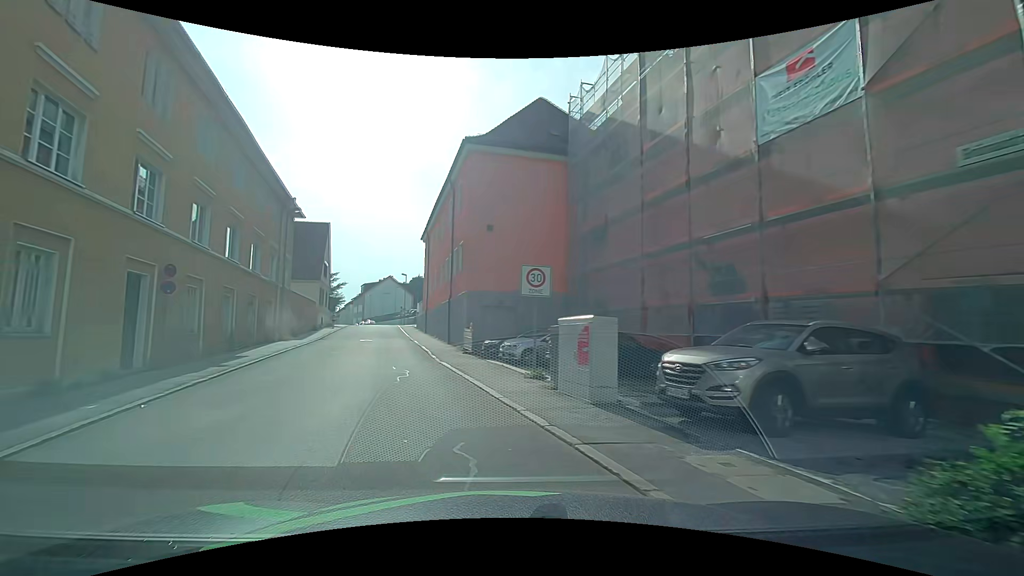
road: residential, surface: asphalt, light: Day
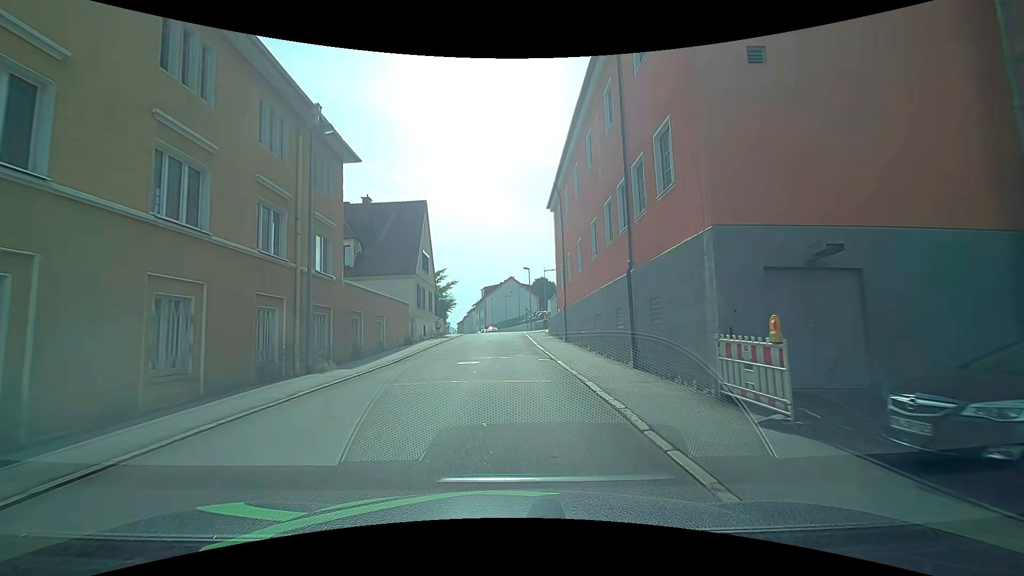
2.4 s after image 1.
(-3.1, +16.6) m; -14°
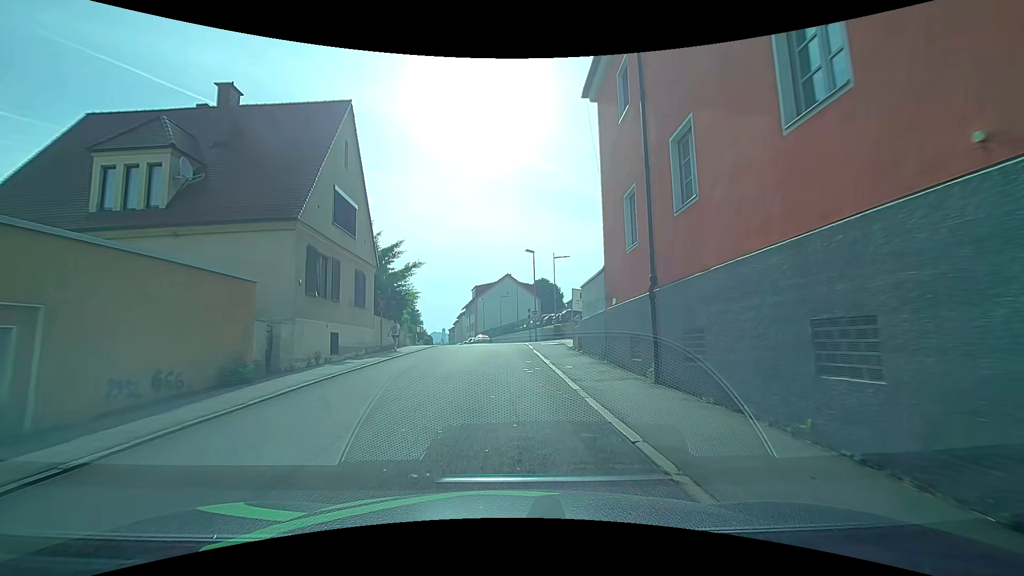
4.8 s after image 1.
(+0.1, +19.3) m; 0°
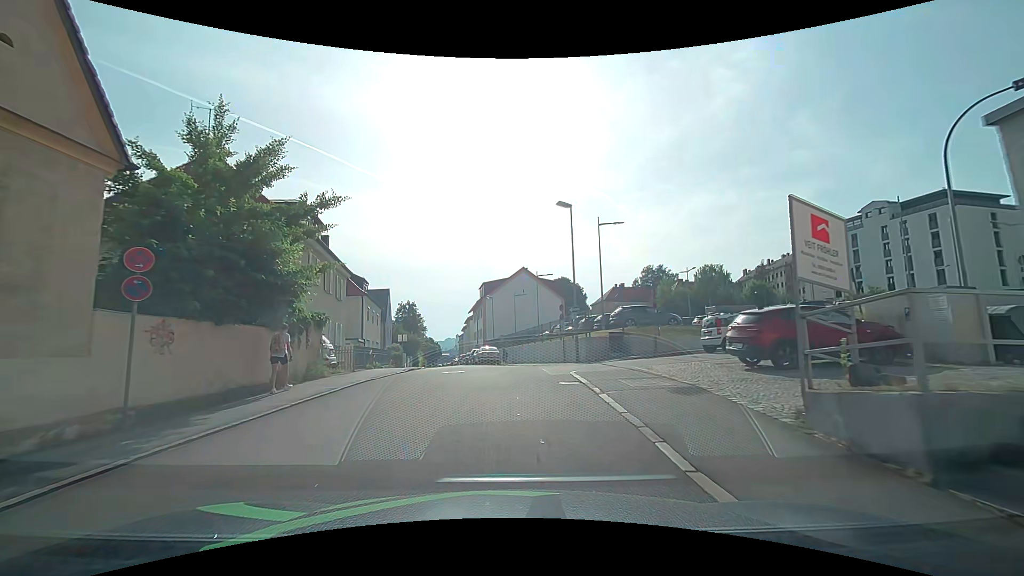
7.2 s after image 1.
(-0.1, +18.3) m; -1°
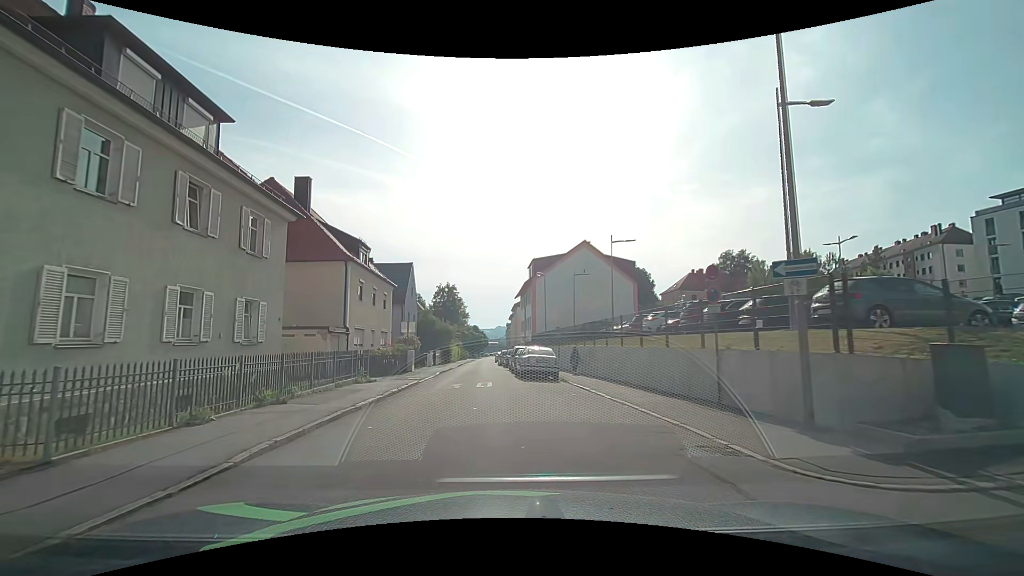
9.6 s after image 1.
(-0.4, +16.0) m; -5°
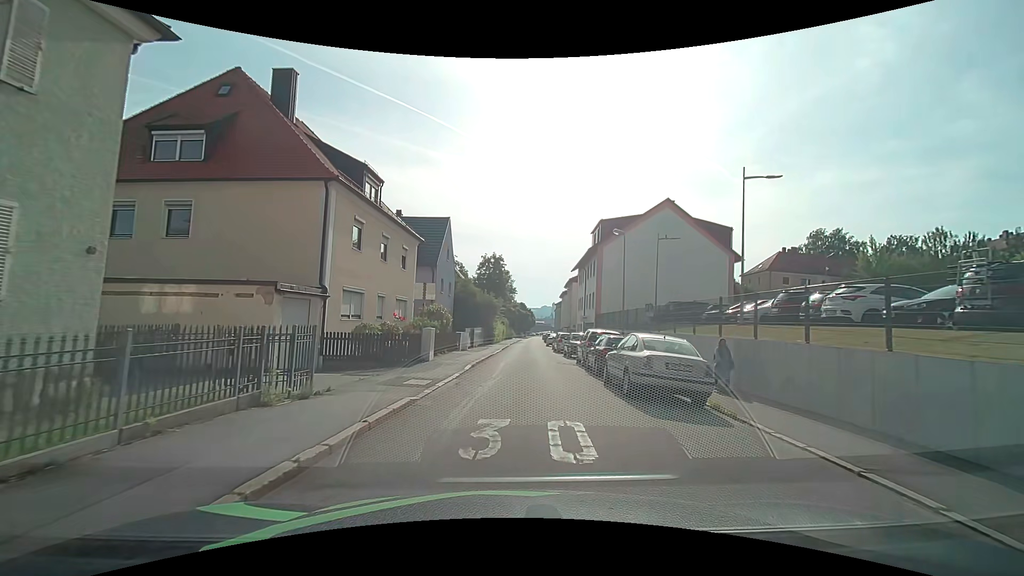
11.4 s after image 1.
(-1.0, +11.4) m; -6°
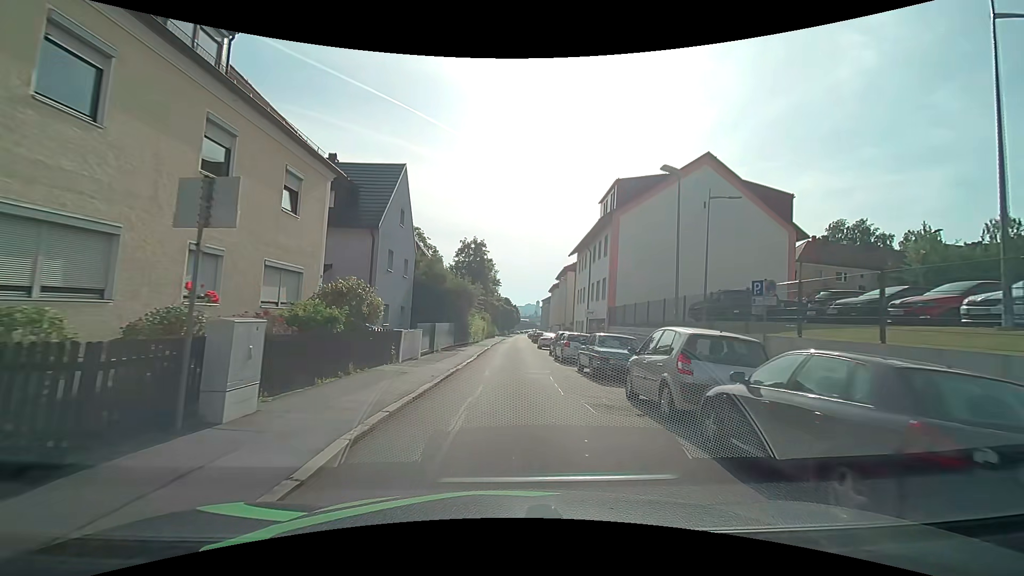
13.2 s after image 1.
(+0.2, +12.8) m; +2°
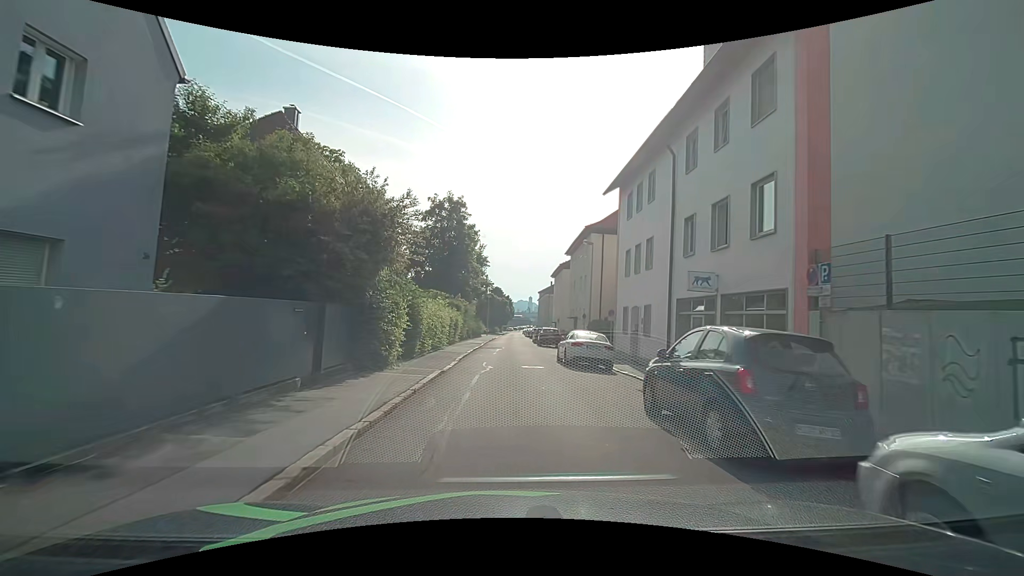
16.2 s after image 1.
(+0.1, +23.4) m; 0°
(0, +10) (0, +20) (0, +30) (0, +40) (0, +50) (0, +60) (+1, +70) (+1, +80) (+1, +90) (+1, +100) m
